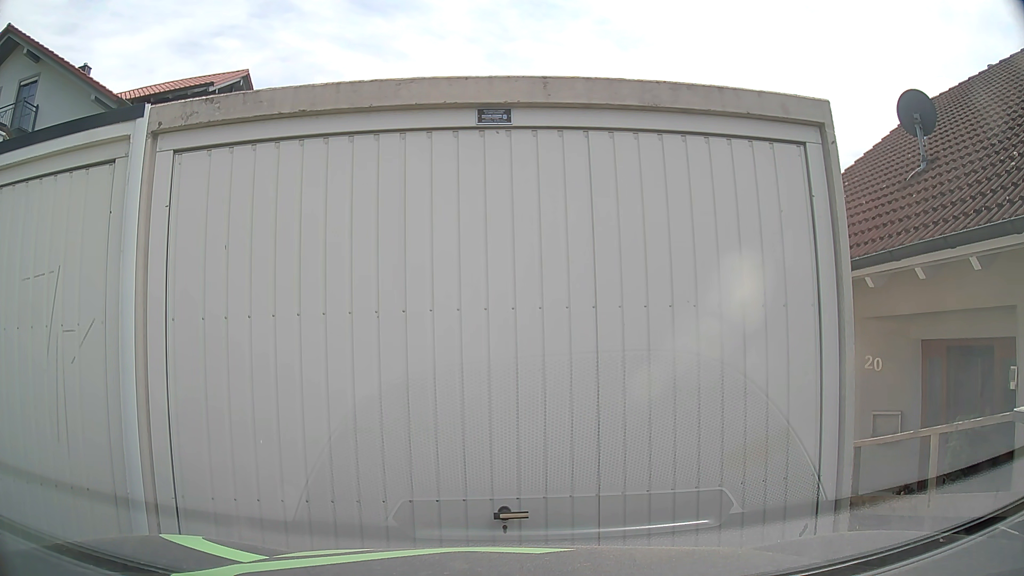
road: residential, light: Day
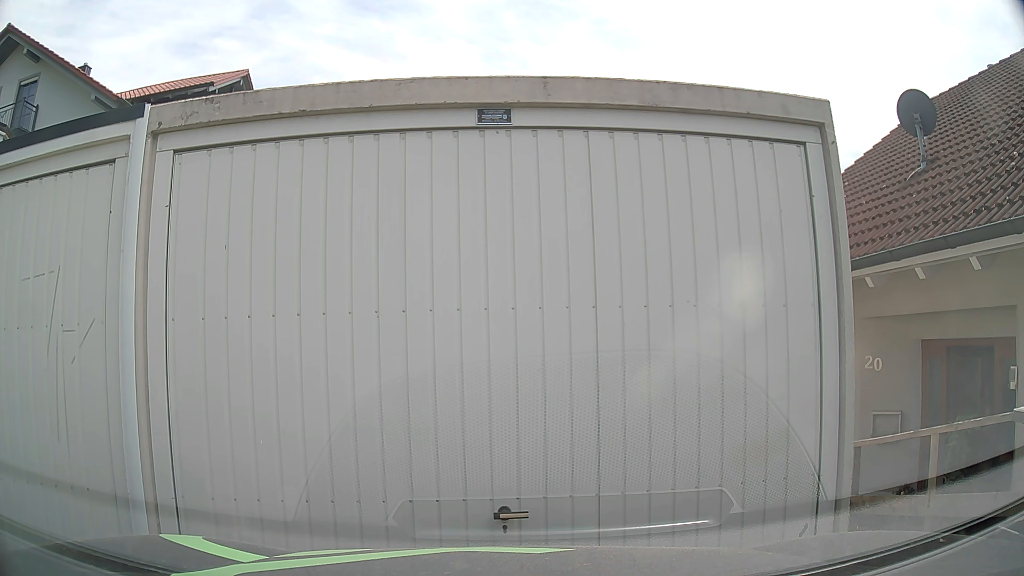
(0.0, 0.0) m; 0°
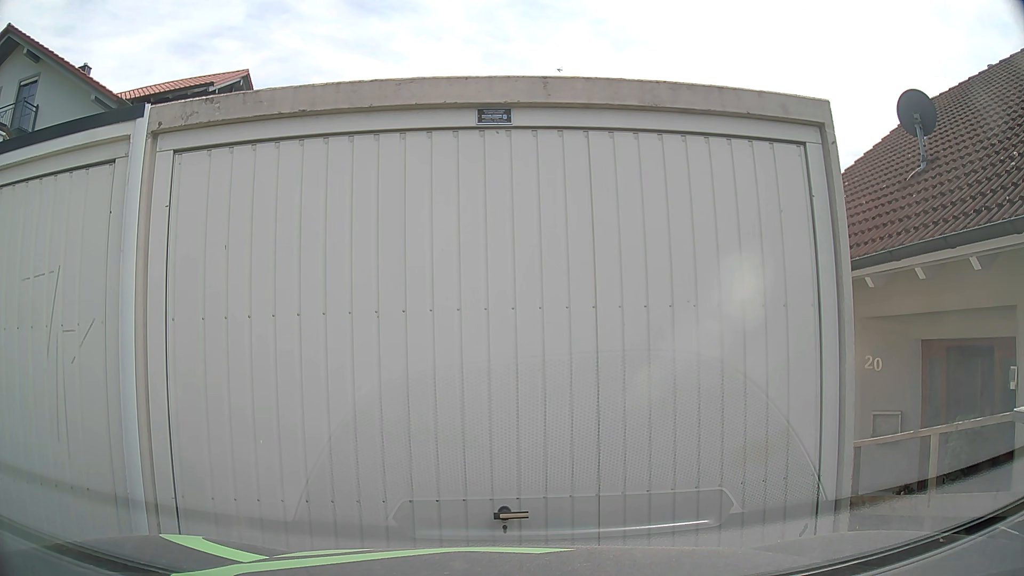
(0.0, 0.0) m; 0°
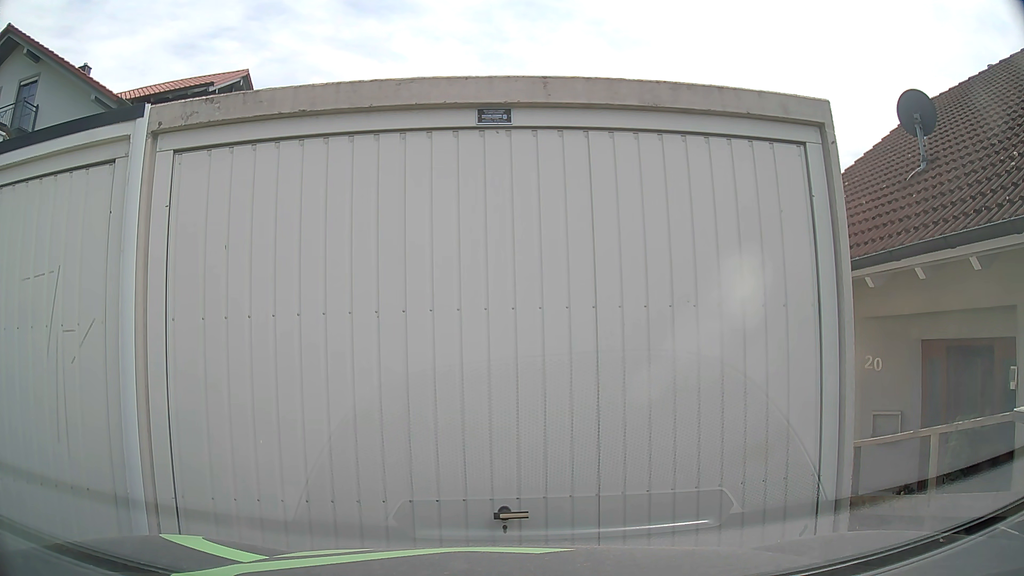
(0.0, 0.0) m; 0°
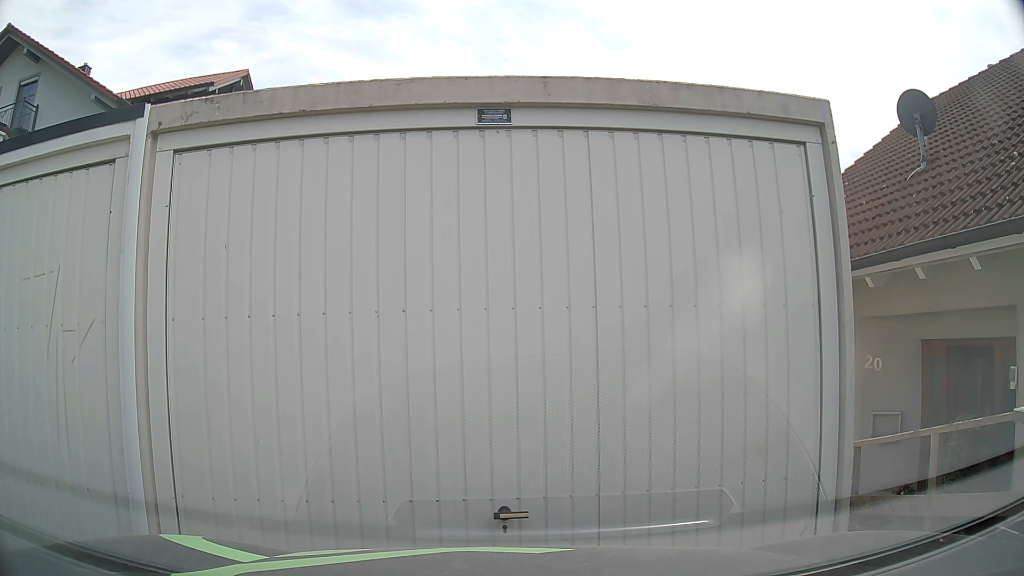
(0.0, 0.0) m; 0°
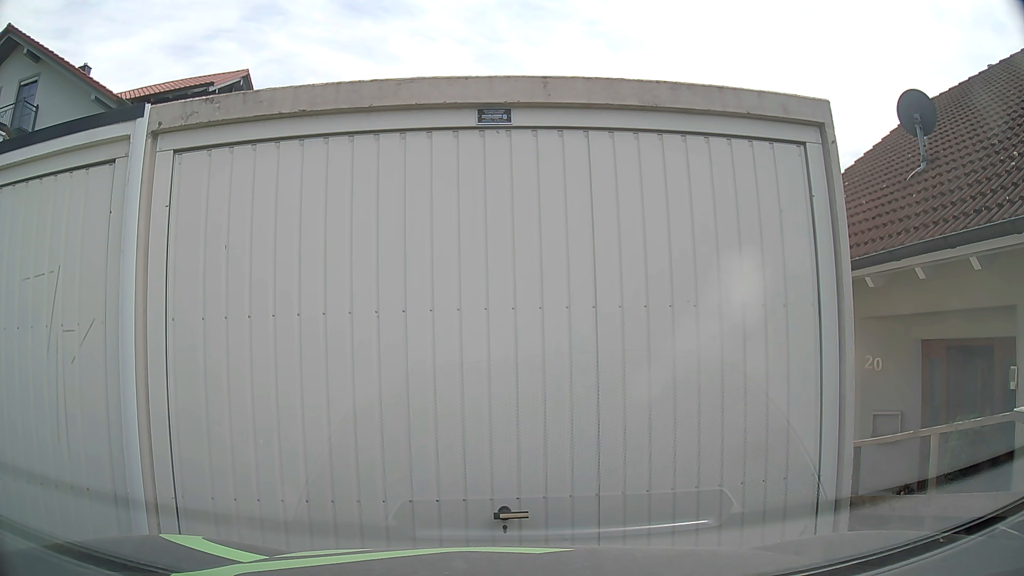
(0.0, 0.0) m; 0°
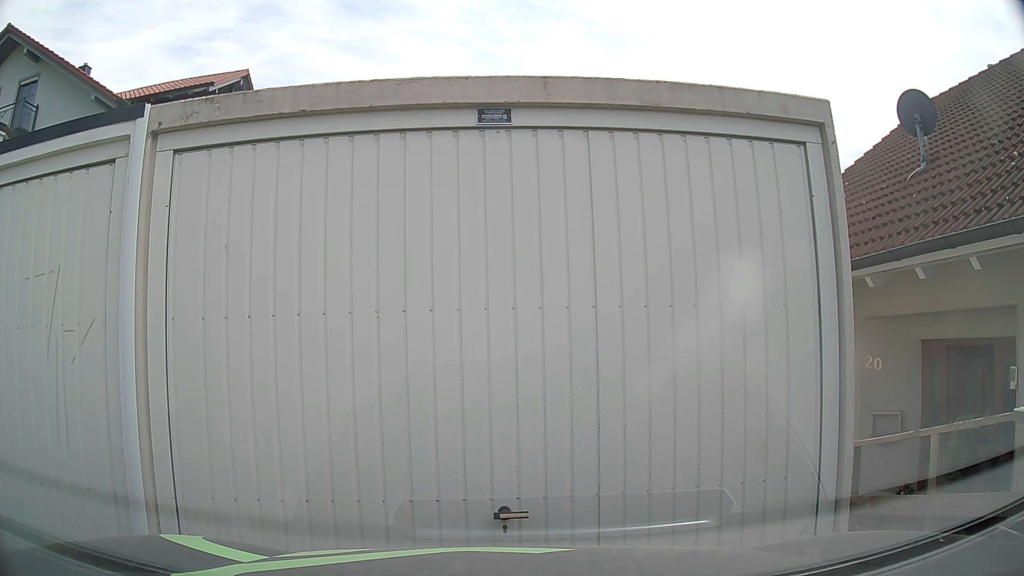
(0.0, 0.0) m; 0°
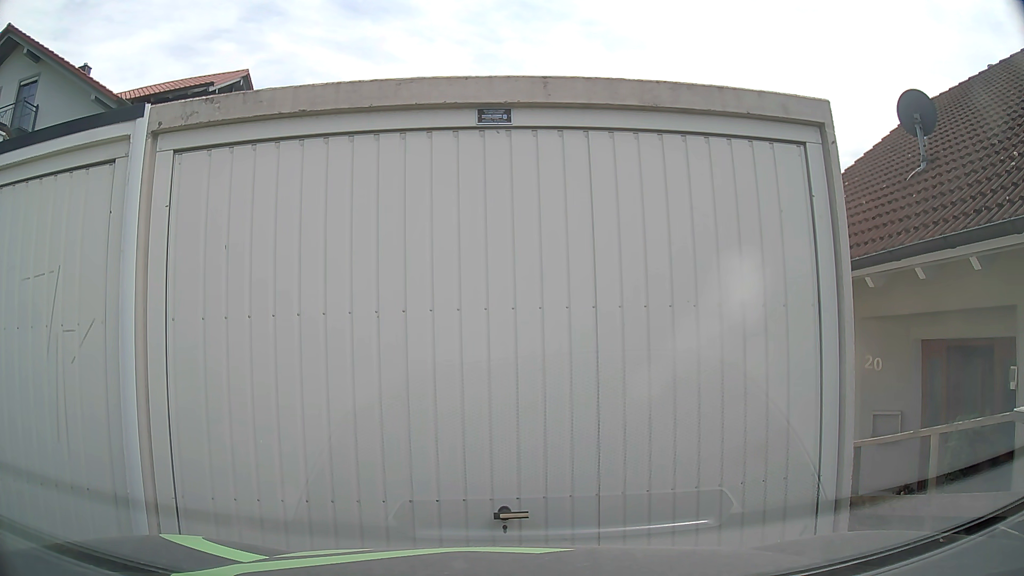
(0.0, 0.0) m; 0°
